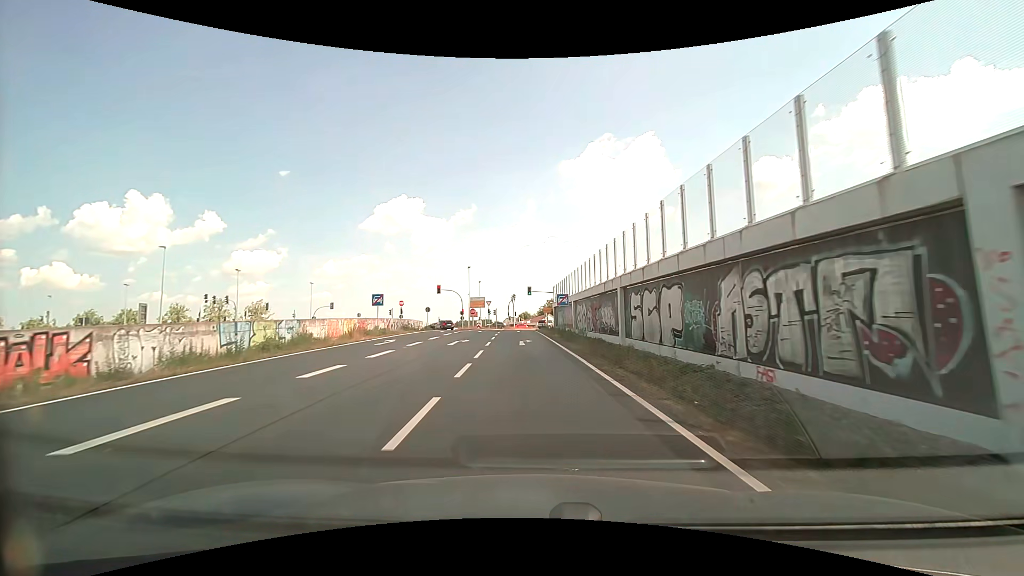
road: trunk_link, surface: asphalt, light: Day
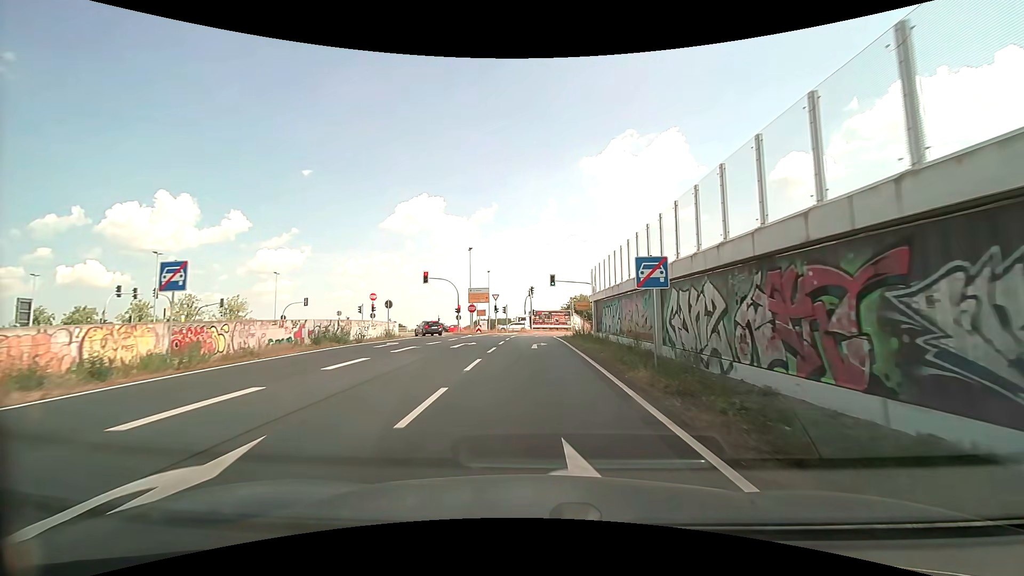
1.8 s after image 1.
(-0.6, +22.1) m; -2°
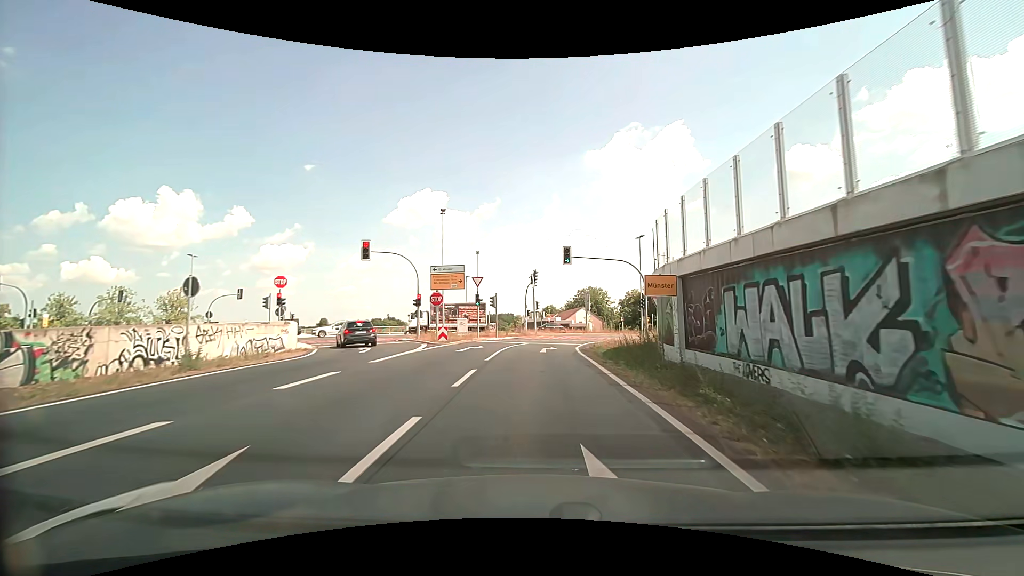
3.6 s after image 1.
(-0.2, +20.4) m; -1°
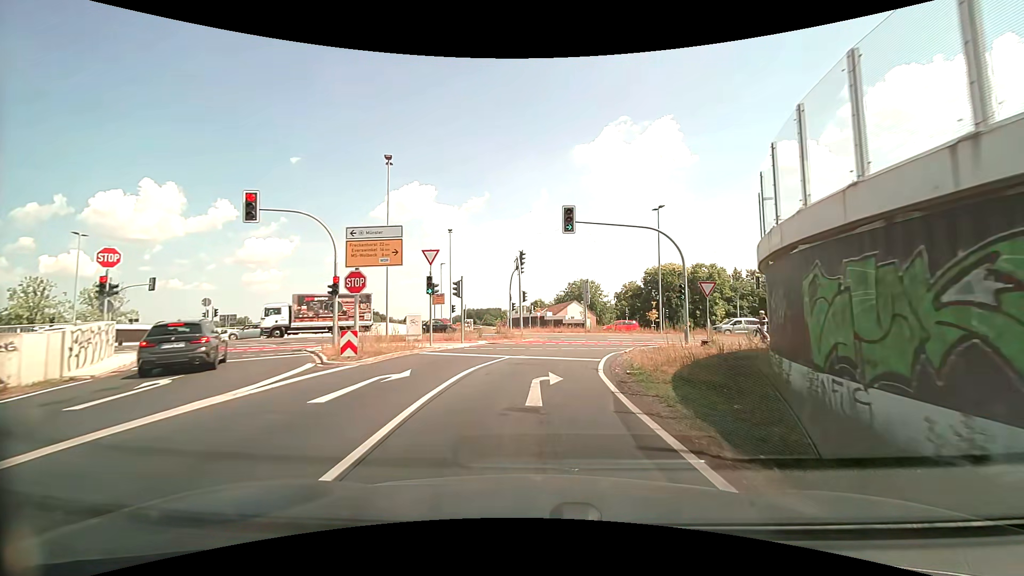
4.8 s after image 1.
(+0.1, +12.6) m; +1°
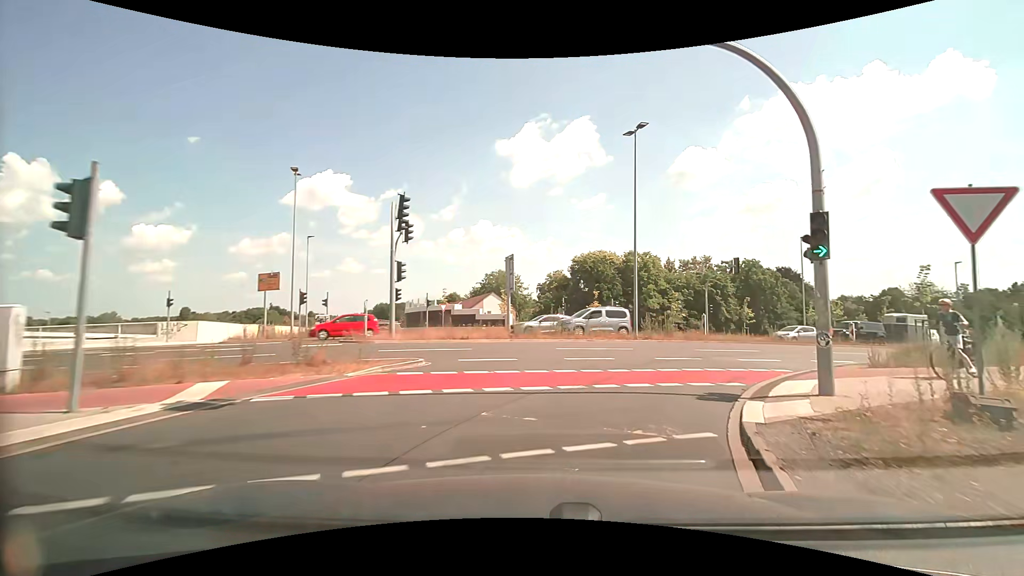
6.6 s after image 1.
(+1.0, +17.6) m; +9°
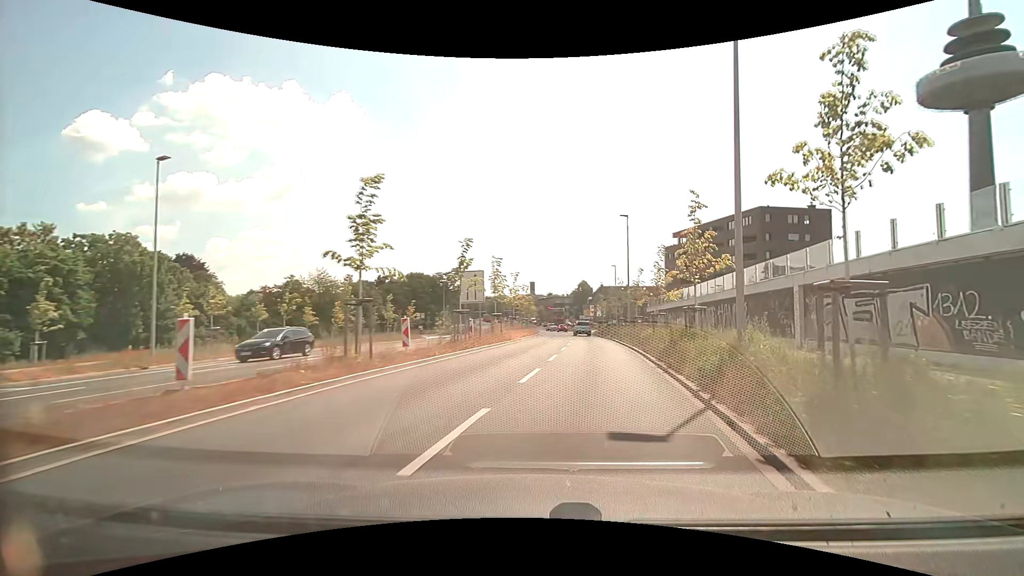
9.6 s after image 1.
(+12.7, +21.9) m; +60°
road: secondary
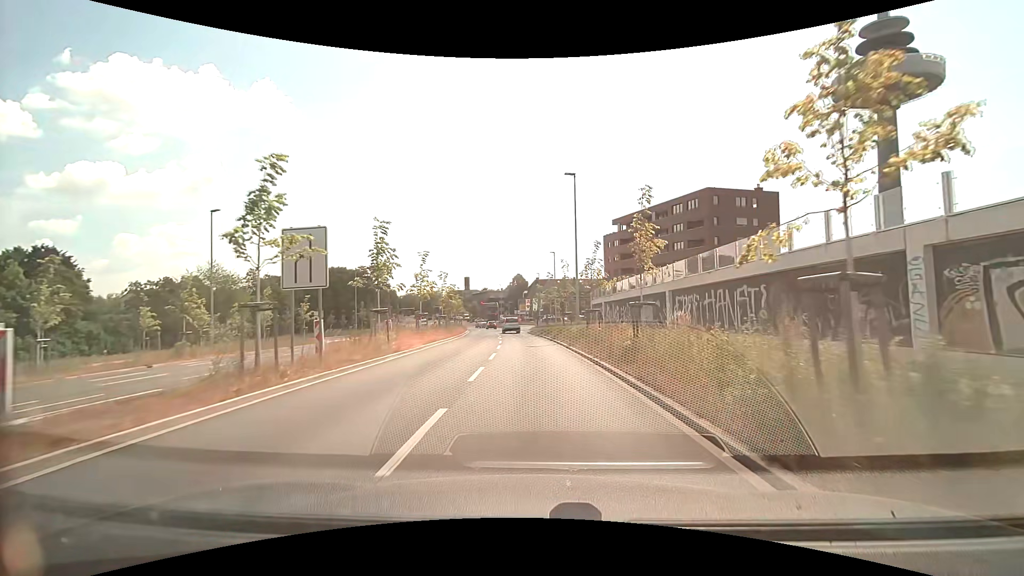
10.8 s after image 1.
(+1.2, +11.6) m; +8°
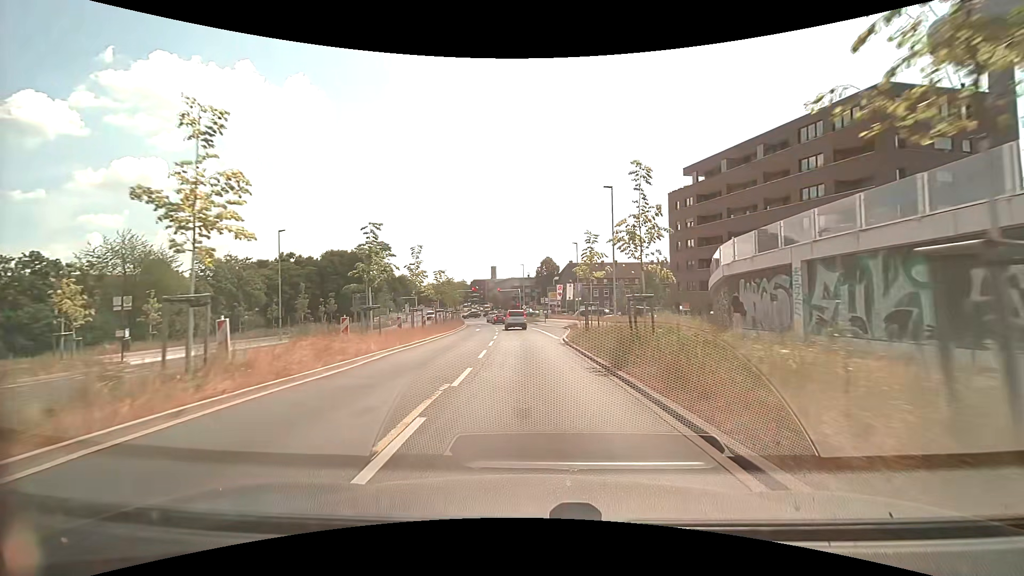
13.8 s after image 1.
(-0.6, +31.2) m; -3°
(0, +10) (0, +20) (-1, +30) (-1, +40) (-2, +50) (-3, +60) (-4, +70) (-6, +80) (-8, +90) (-10, +99) m
